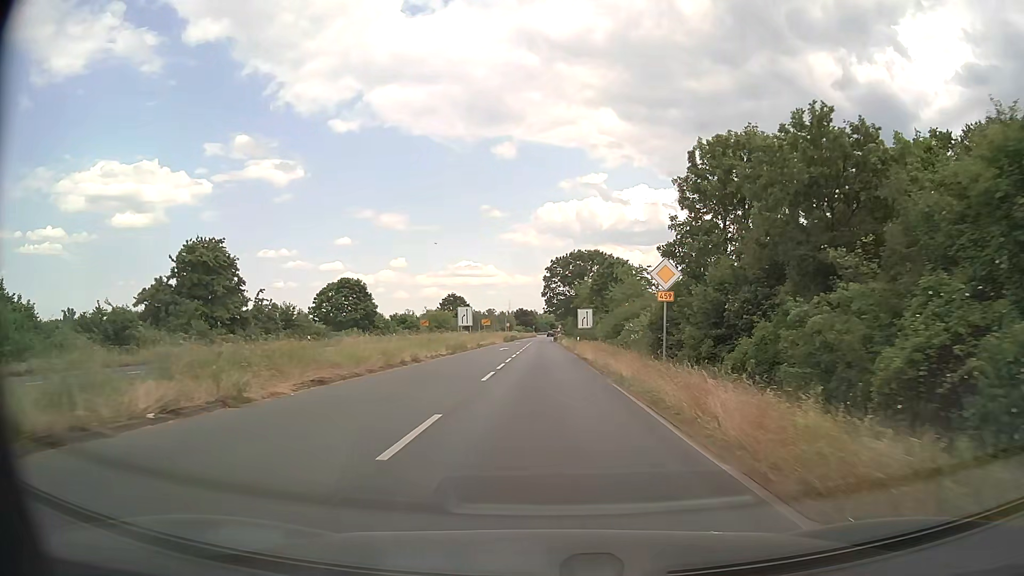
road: primary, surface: asphalt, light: Day
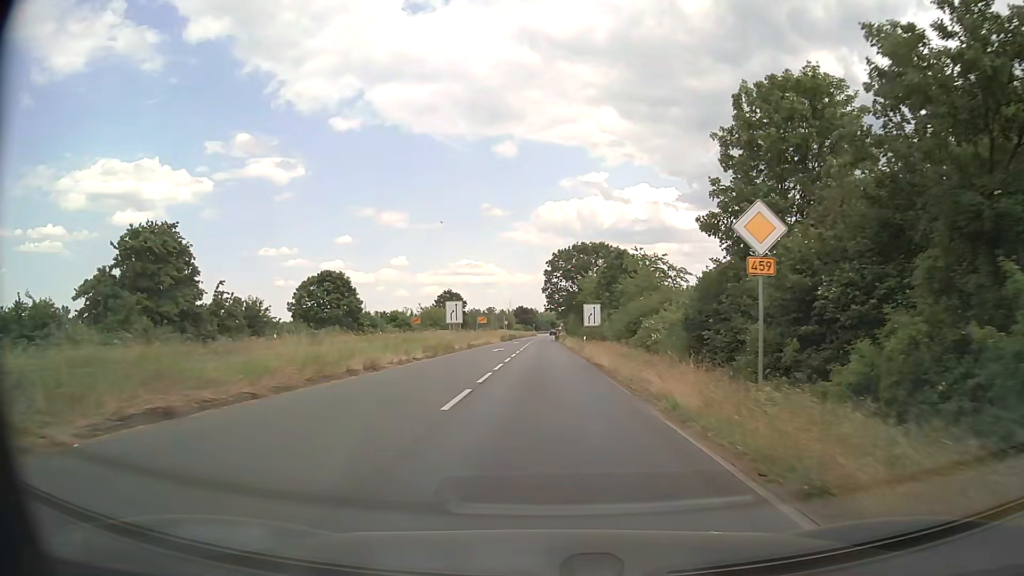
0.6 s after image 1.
(0.0, +7.7) m; 0°
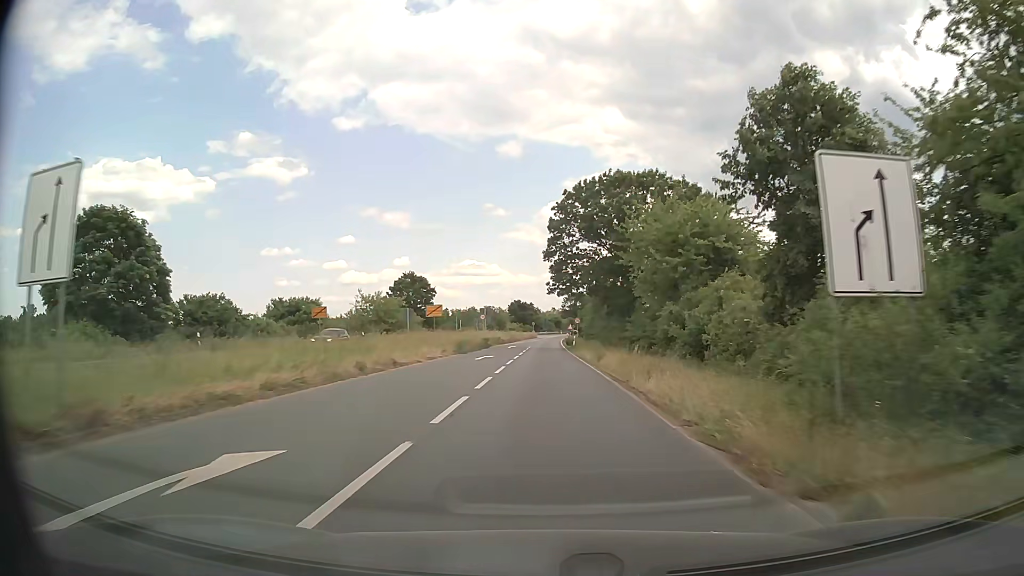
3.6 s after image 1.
(0.0, +44.3) m; 0°
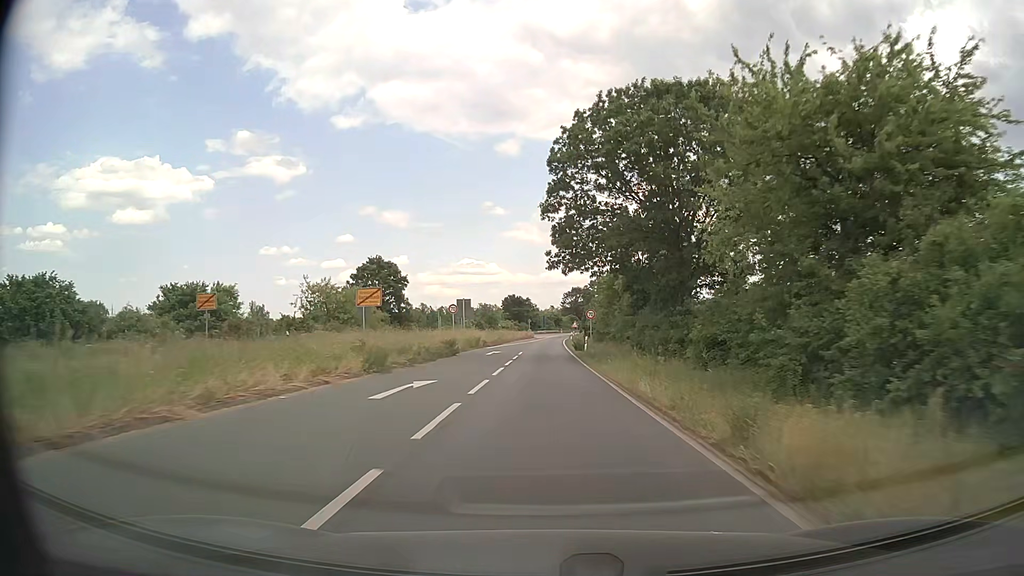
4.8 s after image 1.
(0.0, +19.6) m; 0°
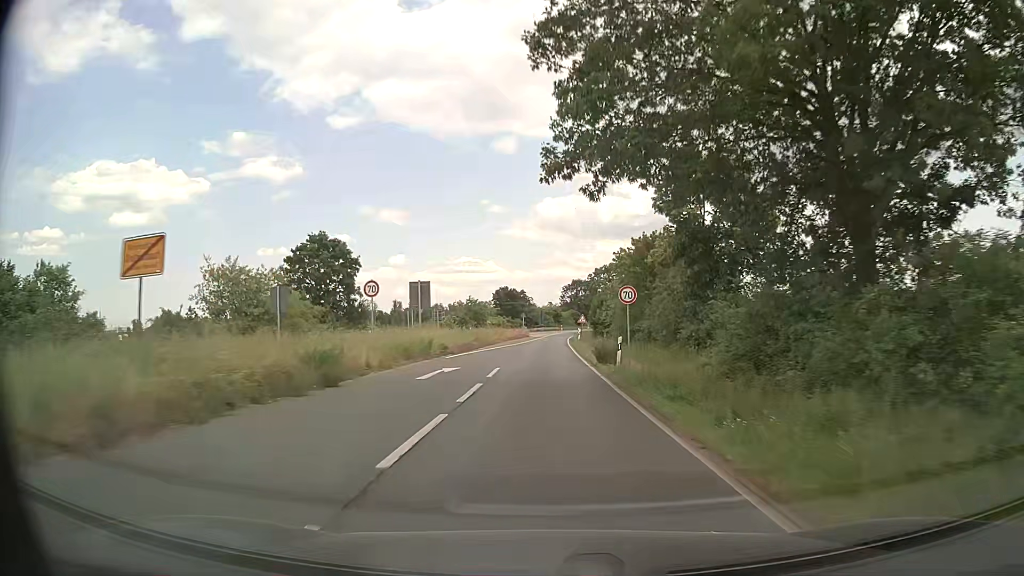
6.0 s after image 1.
(+0.1, +20.1) m; 0°
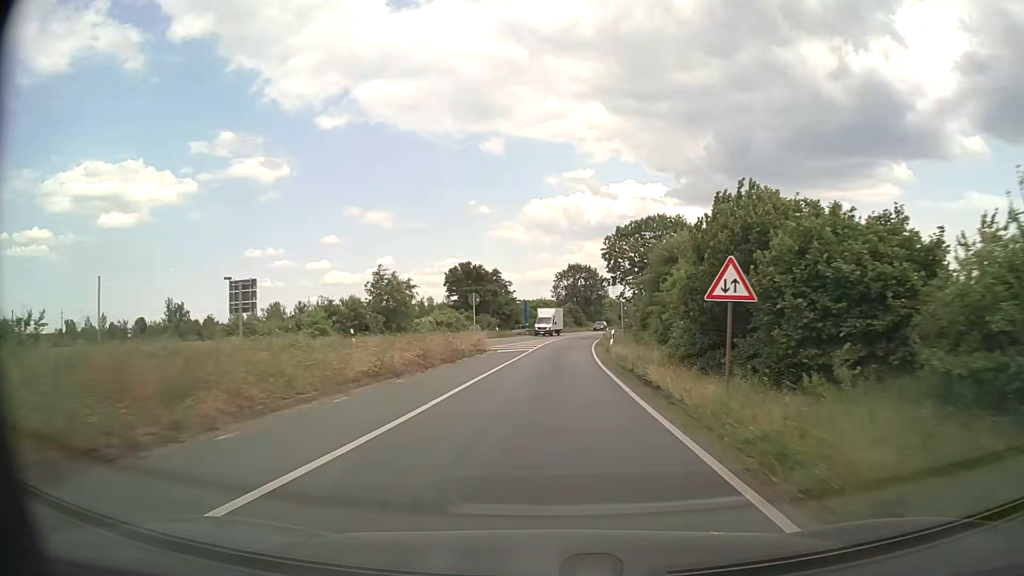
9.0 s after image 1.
(+0.2, +49.8) m; +1°
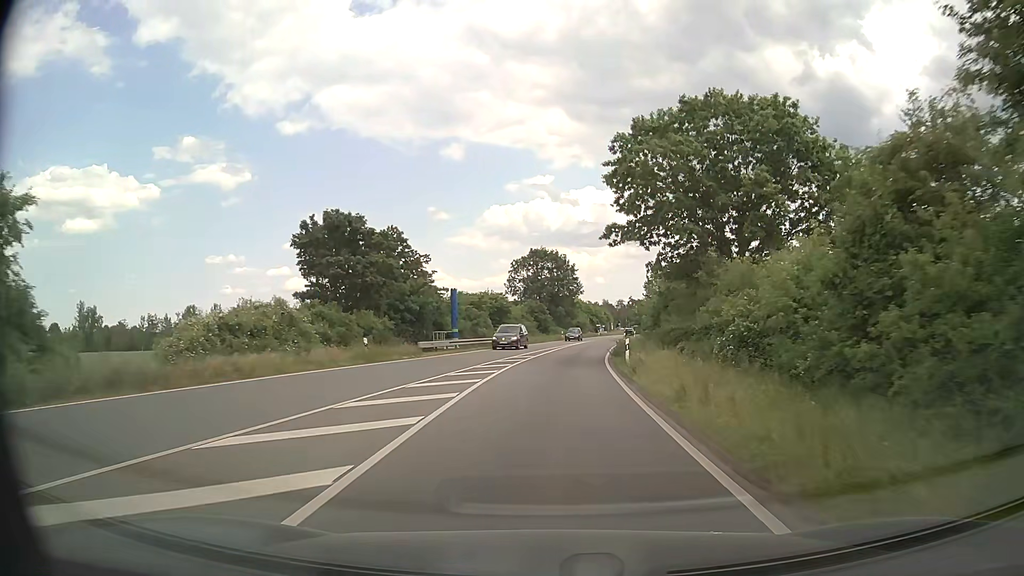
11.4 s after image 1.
(+1.0, +37.5) m; +3°
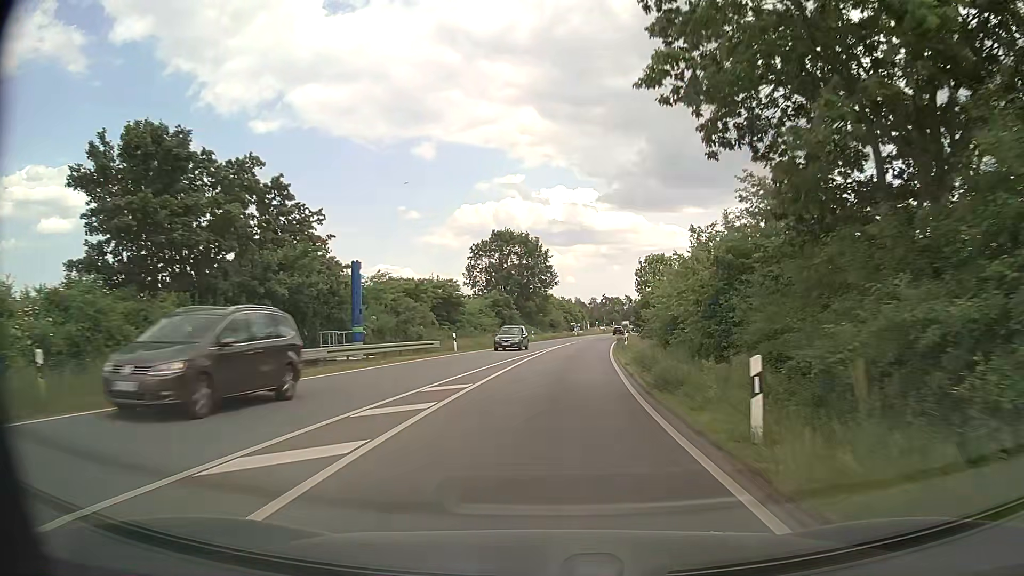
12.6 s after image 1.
(+0.4, +18.6) m; +2°
(0, +10) (+1, +20) (+1, +30) (+2, +40) (+3, +50) (+4, +60) (+6, +70) (+7, +80) (+9, +89) (+11, +99) m
